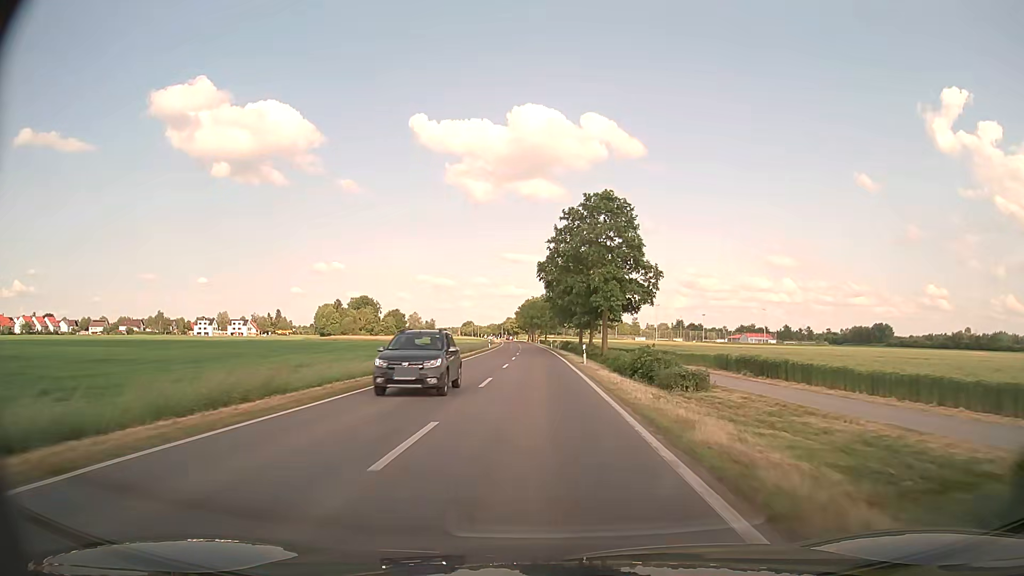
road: primary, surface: asphalt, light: Day
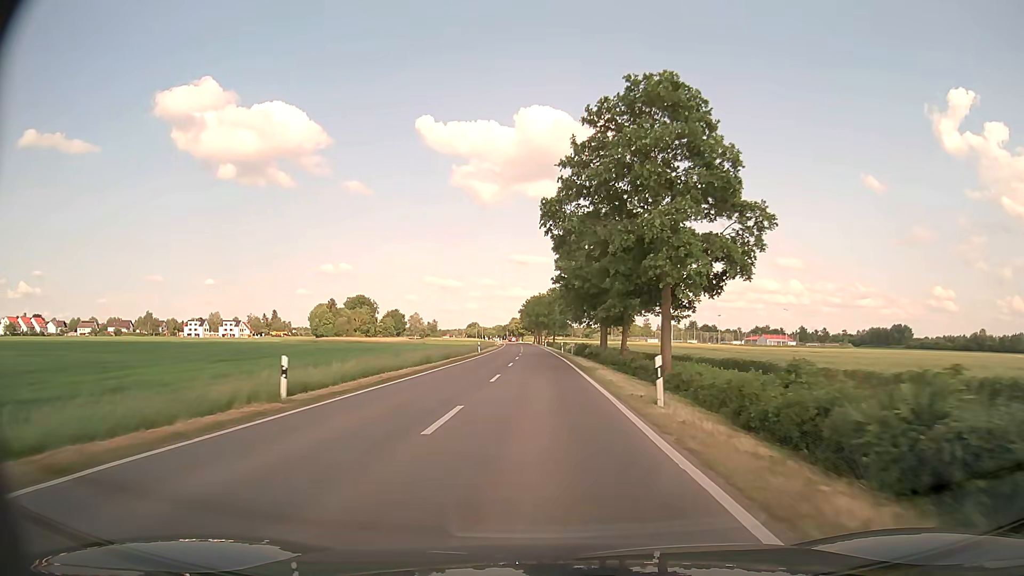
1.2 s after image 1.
(-0.2, +21.4) m; -1°
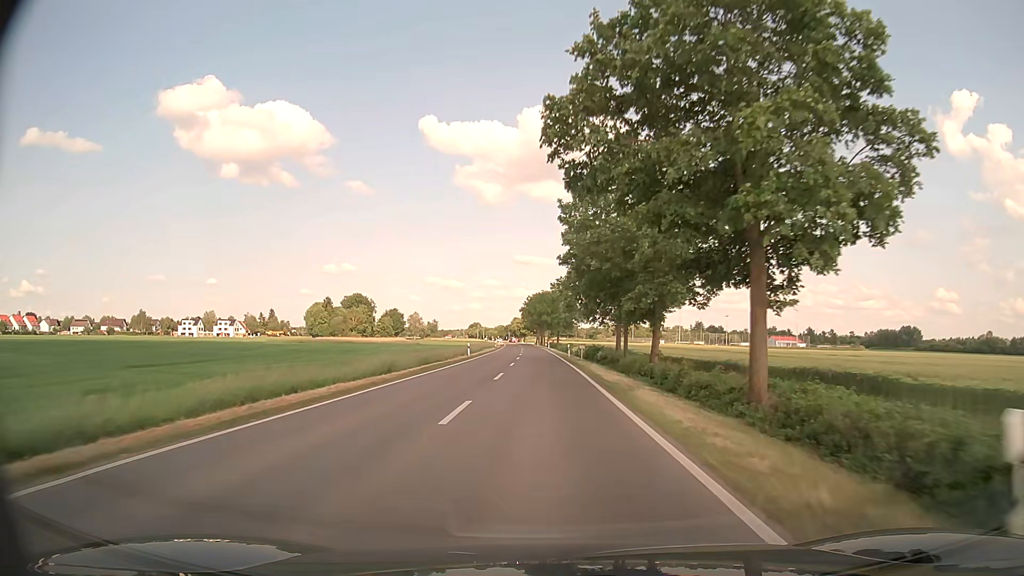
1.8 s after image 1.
(0.0, +10.8) m; 0°
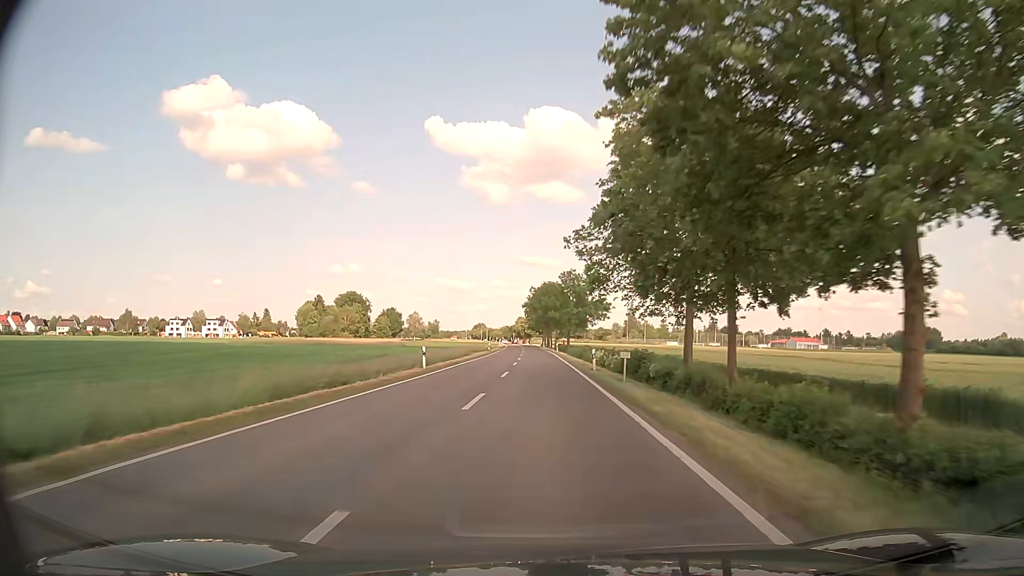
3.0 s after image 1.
(0.0, +21.6) m; -1°
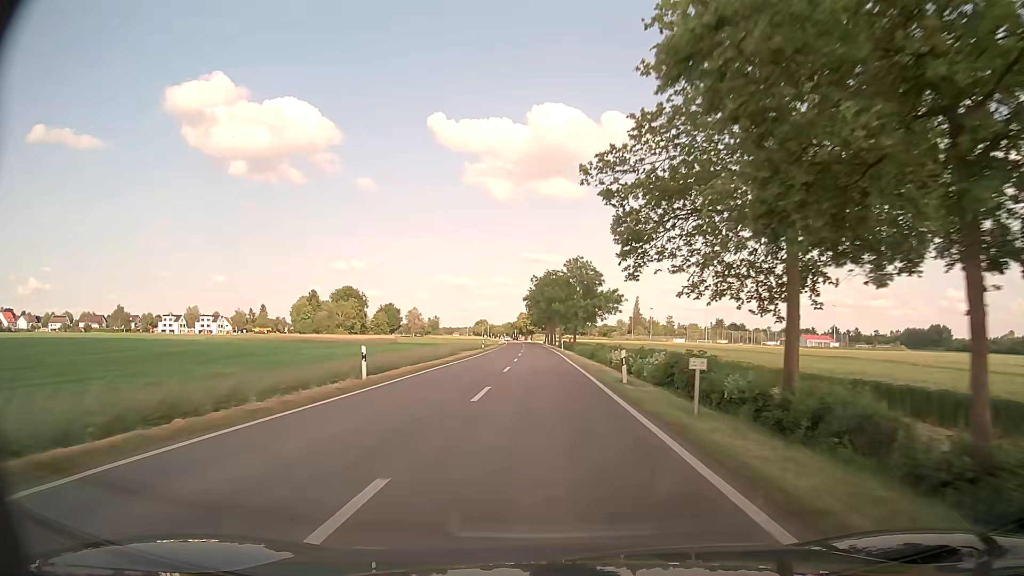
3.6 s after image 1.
(0.0, +10.9) m; 0°
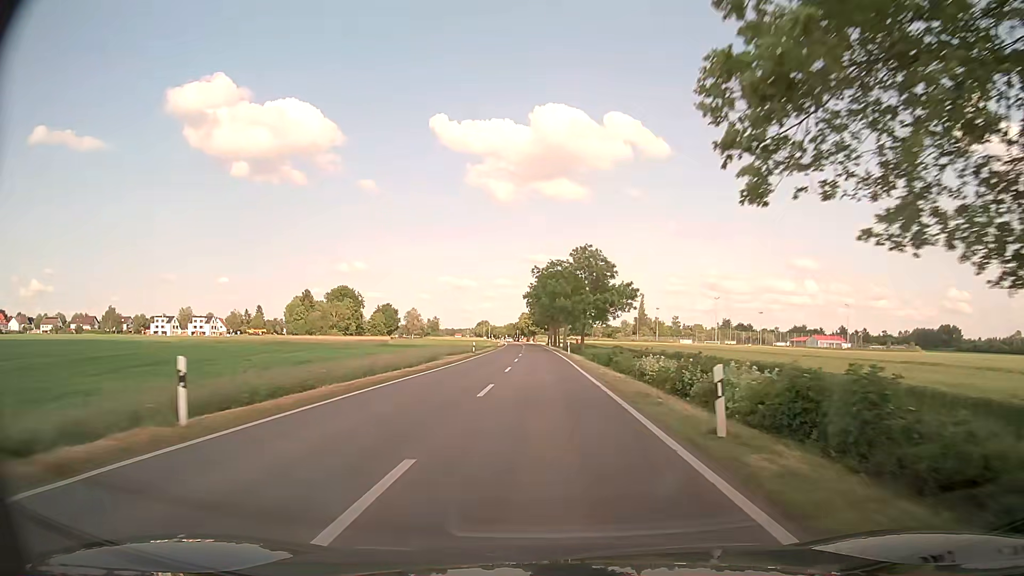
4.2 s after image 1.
(0.0, +10.9) m; 0°
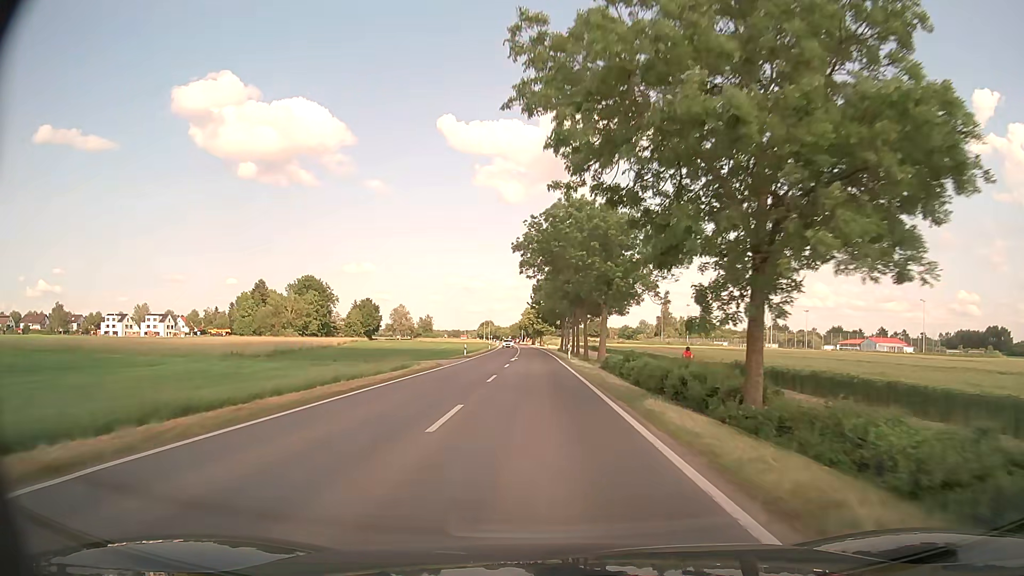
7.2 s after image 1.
(-0.4, +53.5) m; -1°
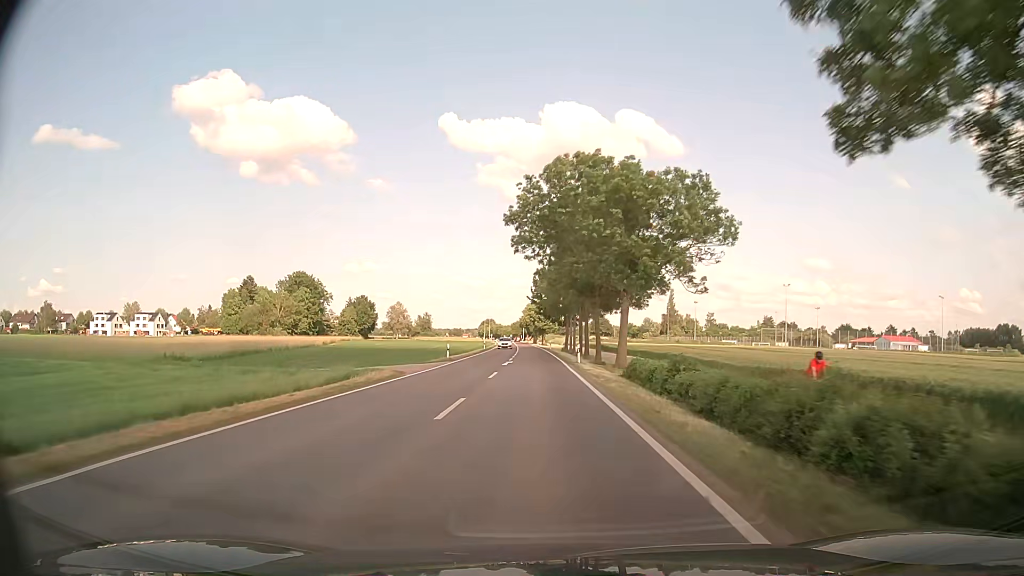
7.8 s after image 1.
(0.0, +10.6) m; 0°
(0, +10) (0, +20) (0, +30) (0, +40) (0, +50) (-1, +60) (-1, +70) (-1, +80) (-2, +90) (-2, +100) m
